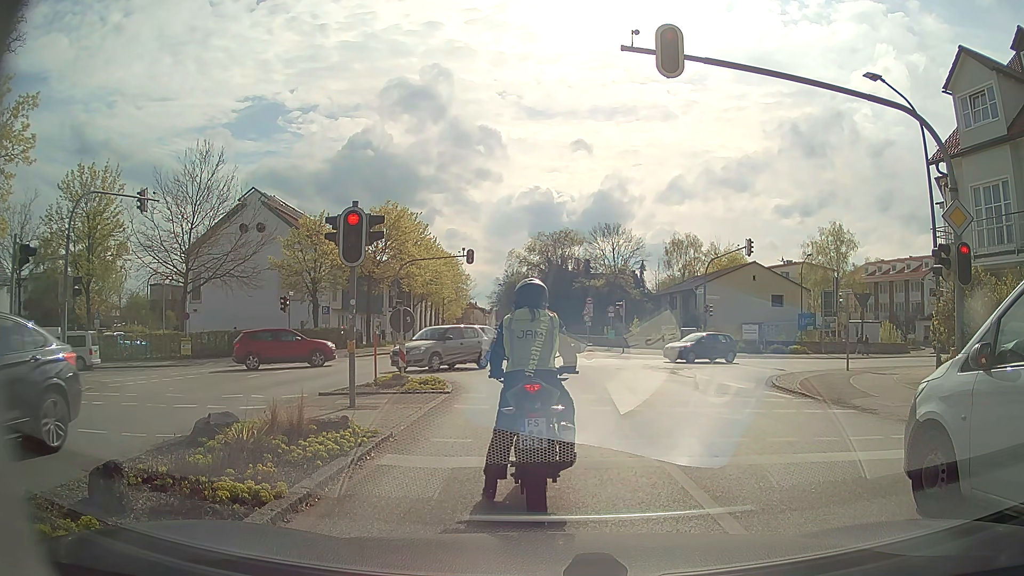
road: secondary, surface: asphalt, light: Day
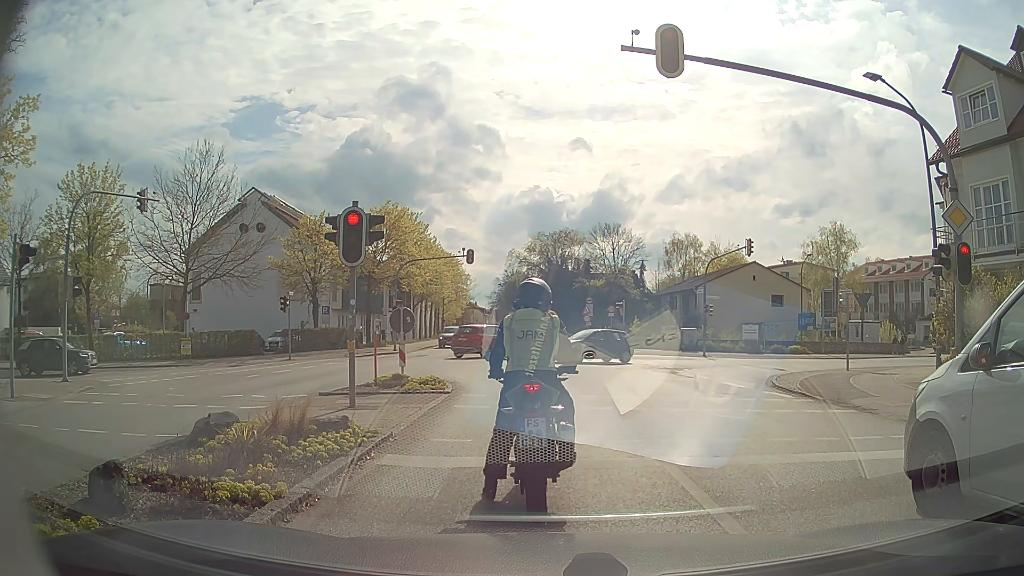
(0.0, 0.0) m; 0°
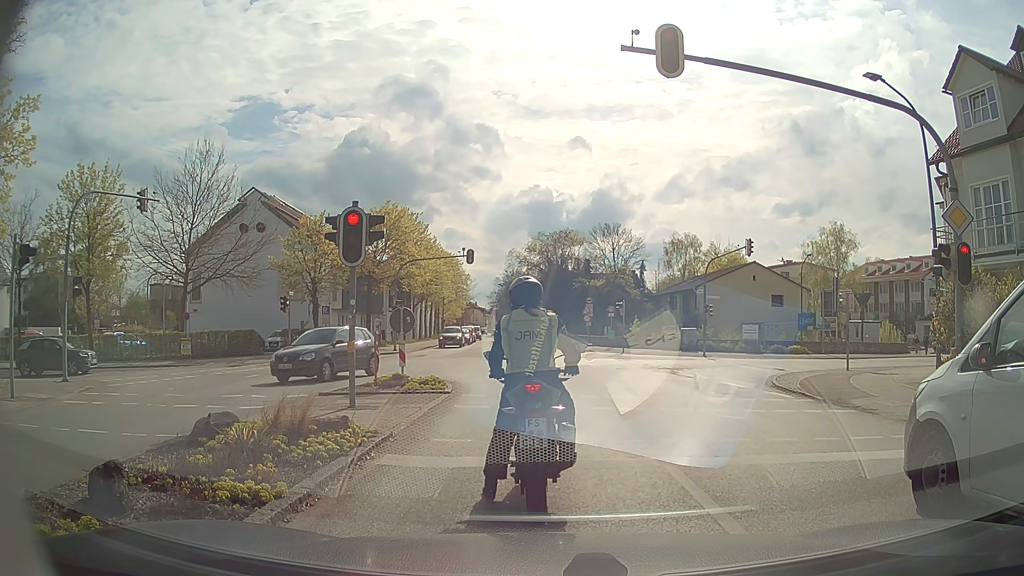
(0.0, 0.0) m; 0°
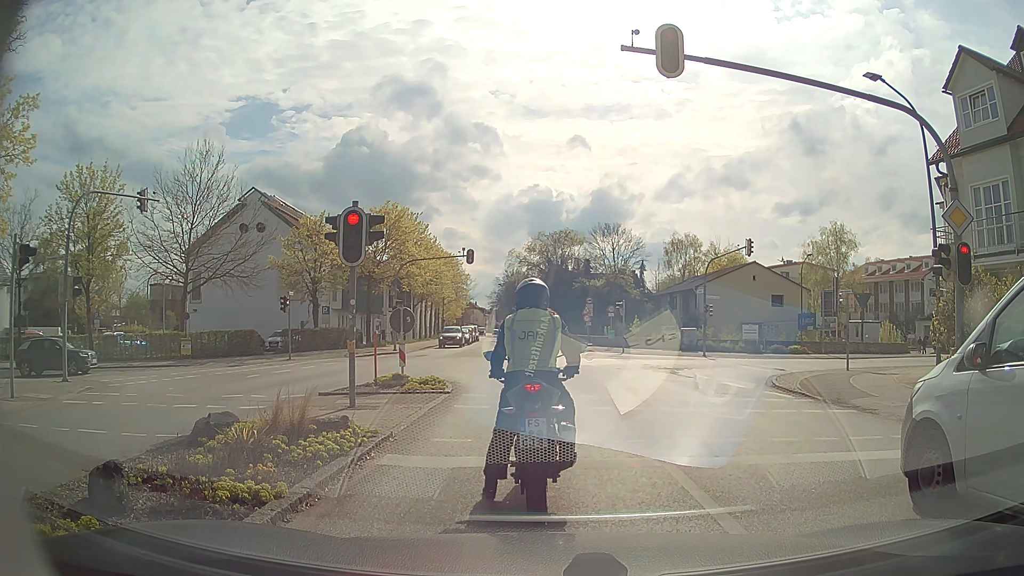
(0.0, 0.0) m; 0°
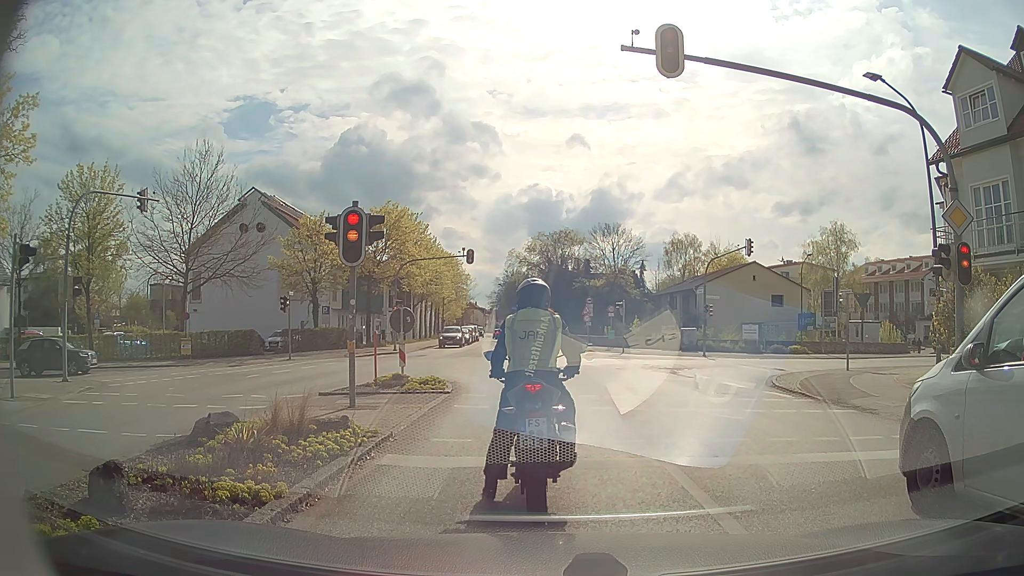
(0.0, 0.0) m; 0°
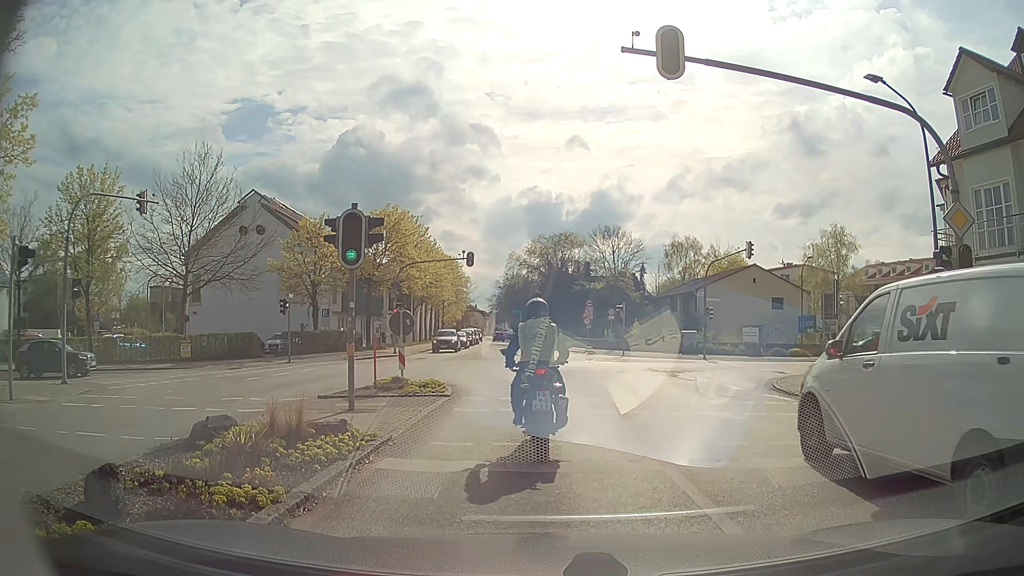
(0.0, 0.0) m; 0°
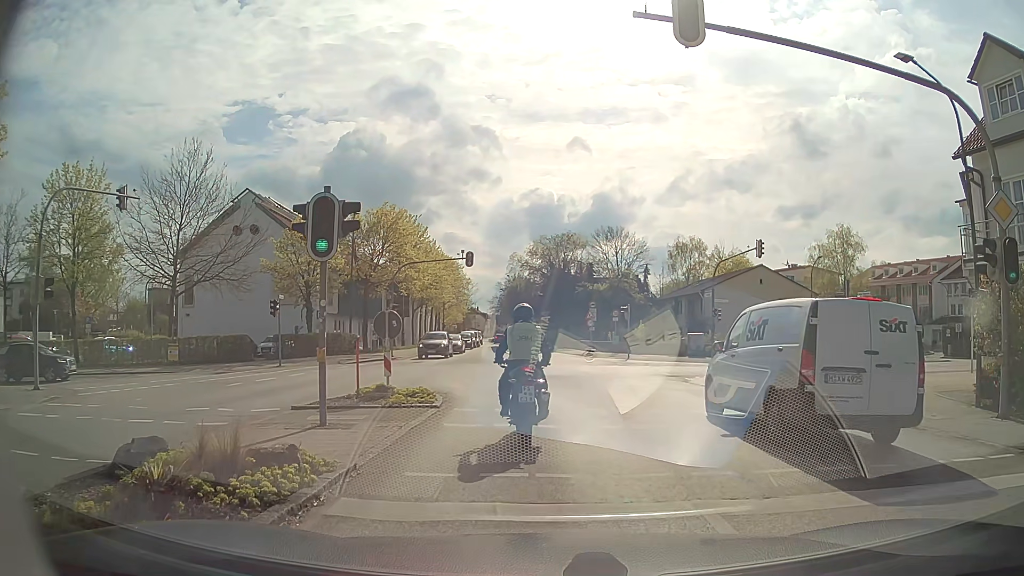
(0.0, +1.9) m; +2°
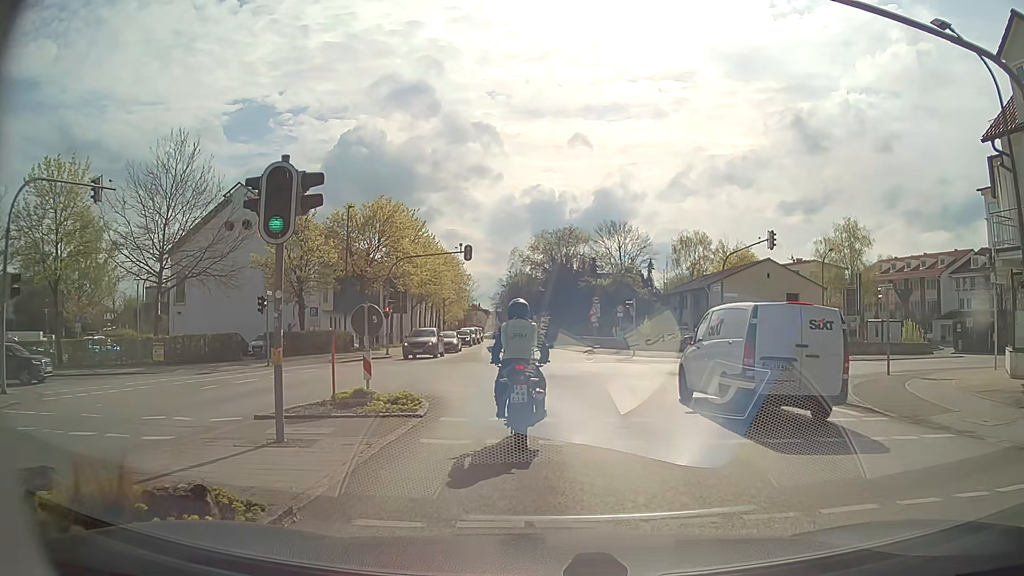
(0.0, +1.8) m; -2°
